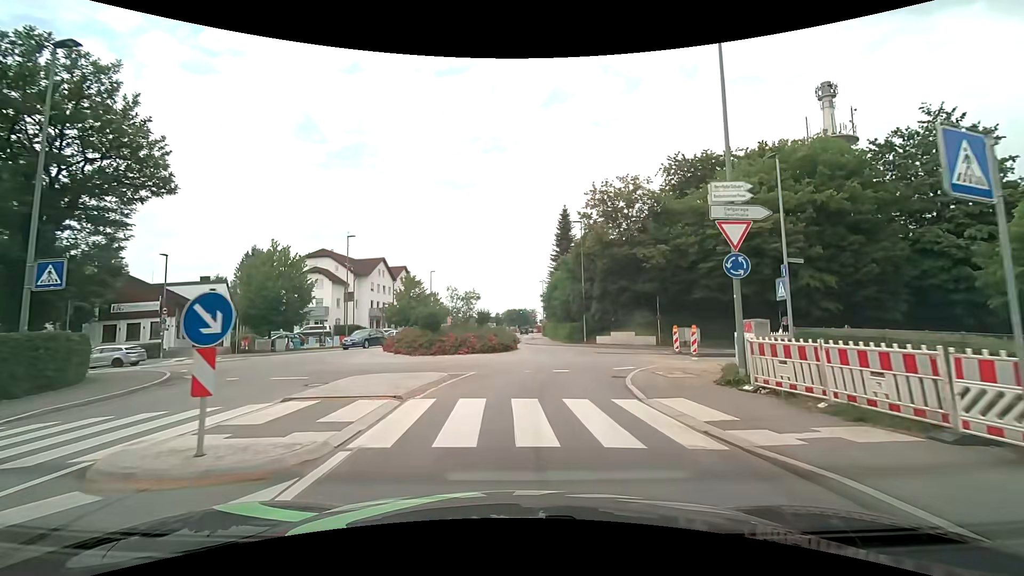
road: tertiary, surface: asphalt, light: Day
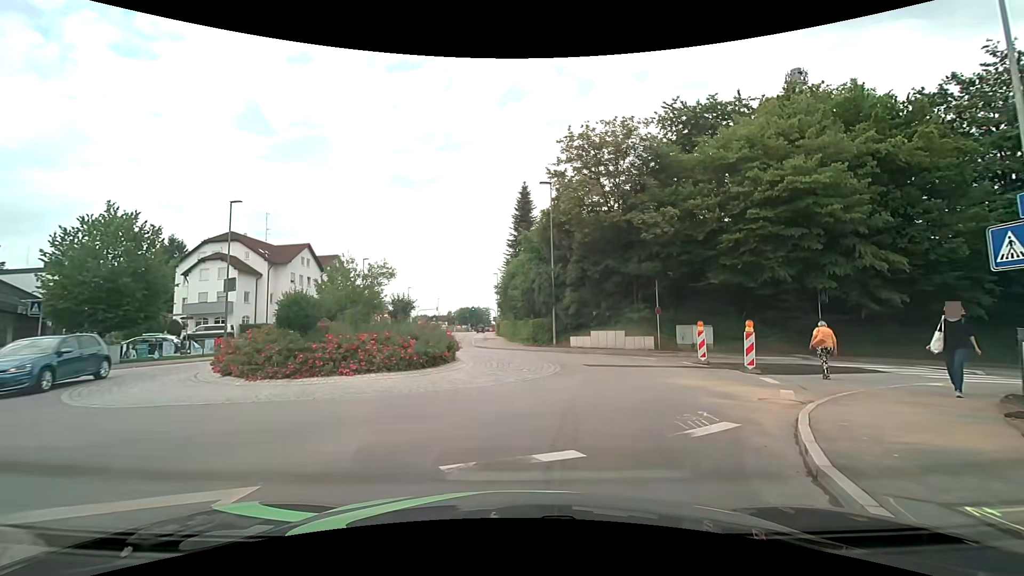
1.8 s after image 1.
(+0.3, +10.8) m; +6°
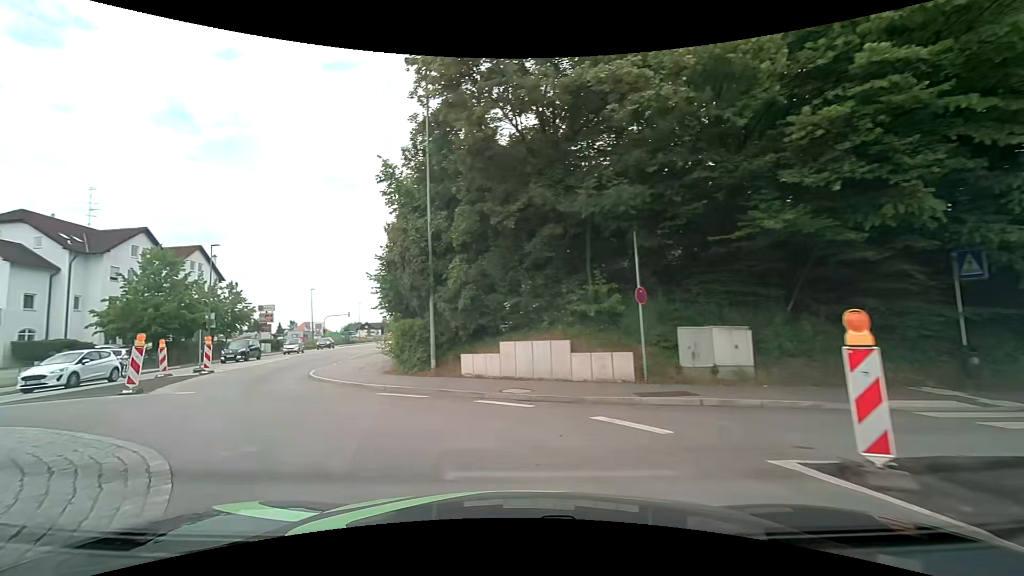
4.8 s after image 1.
(+2.9, +15.2) m; +7°
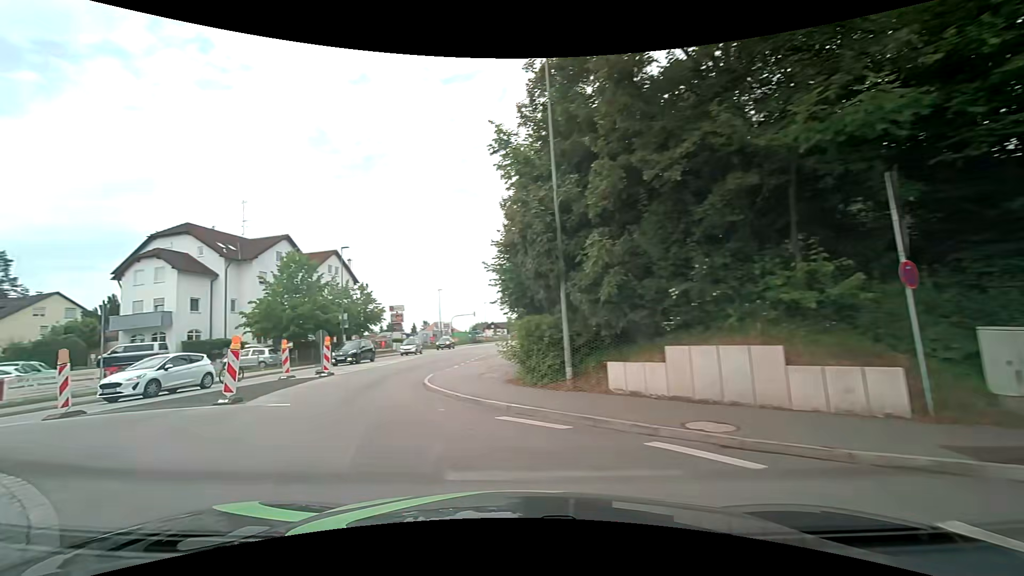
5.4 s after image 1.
(-0.5, +3.8) m; -14°
